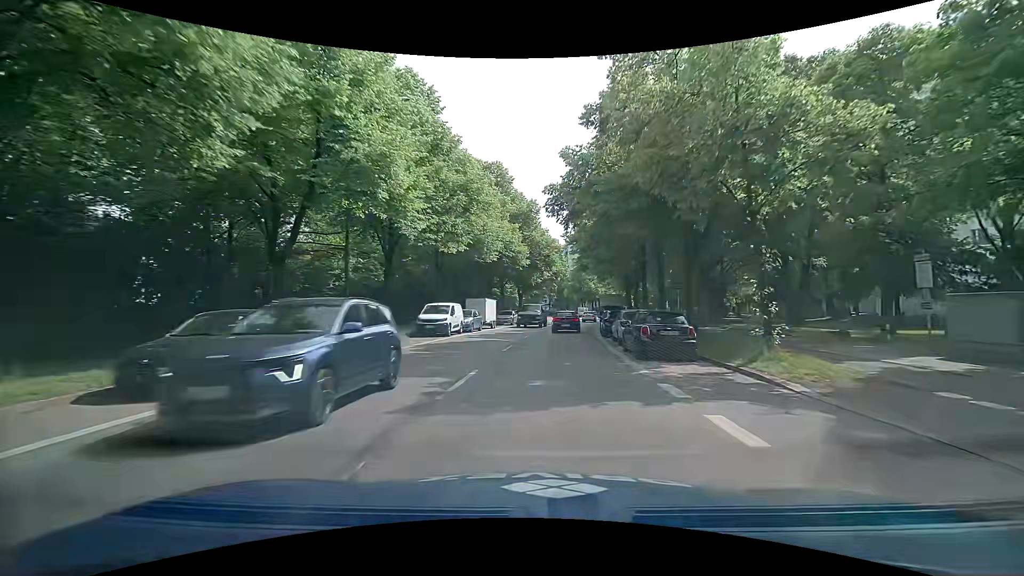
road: secondary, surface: asphalt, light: Day
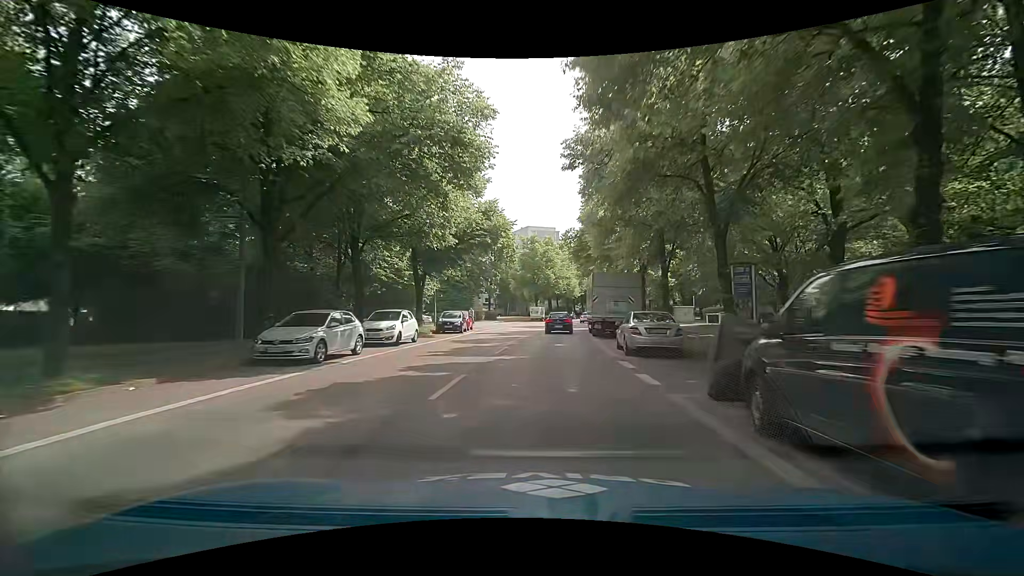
(+1.9, +35.7) m; +5°
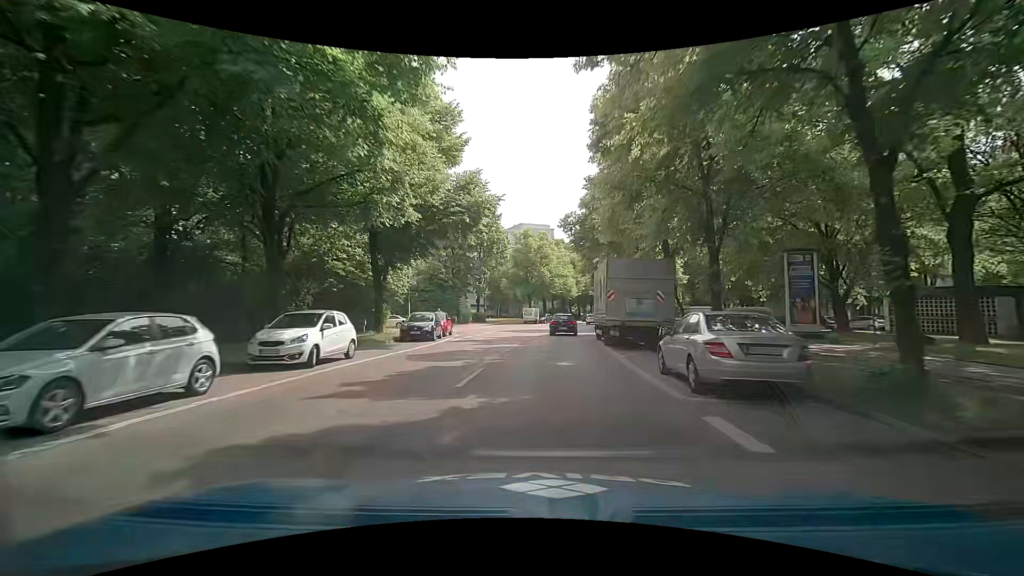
(+0.1, +7.3) m; +1°
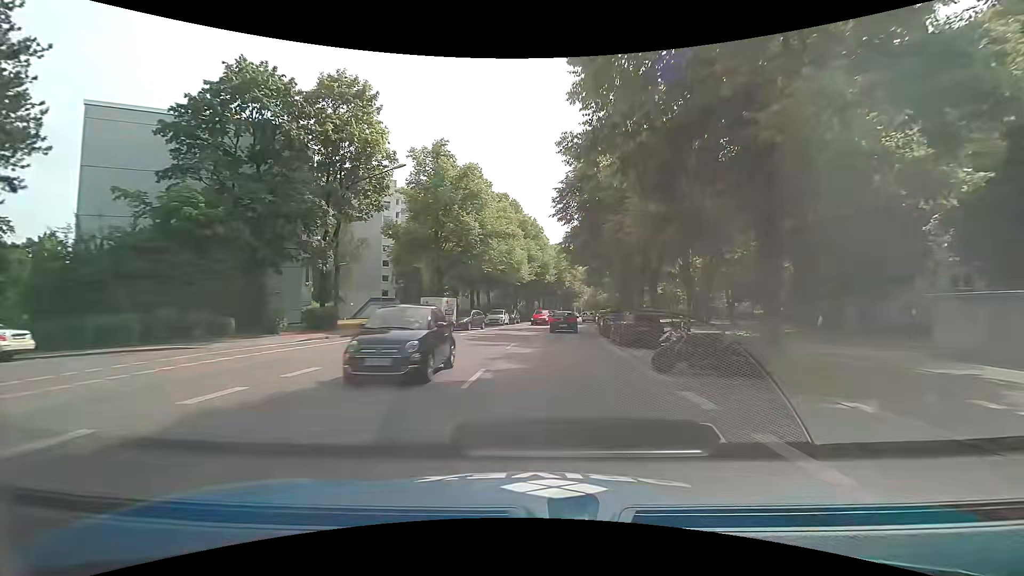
(+1.5, +36.4) m; +6°
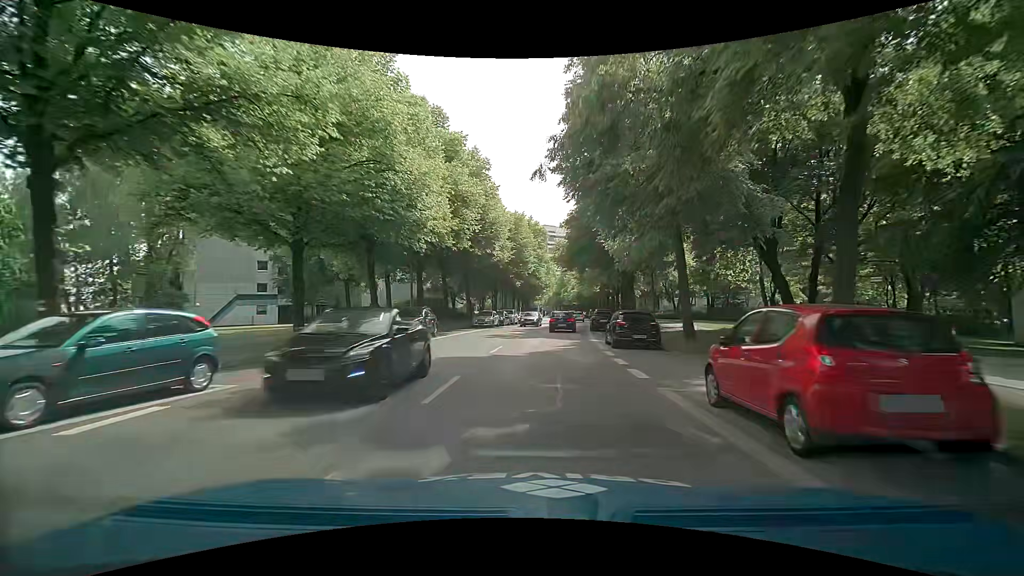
(+1.6, +28.1) m; +5°
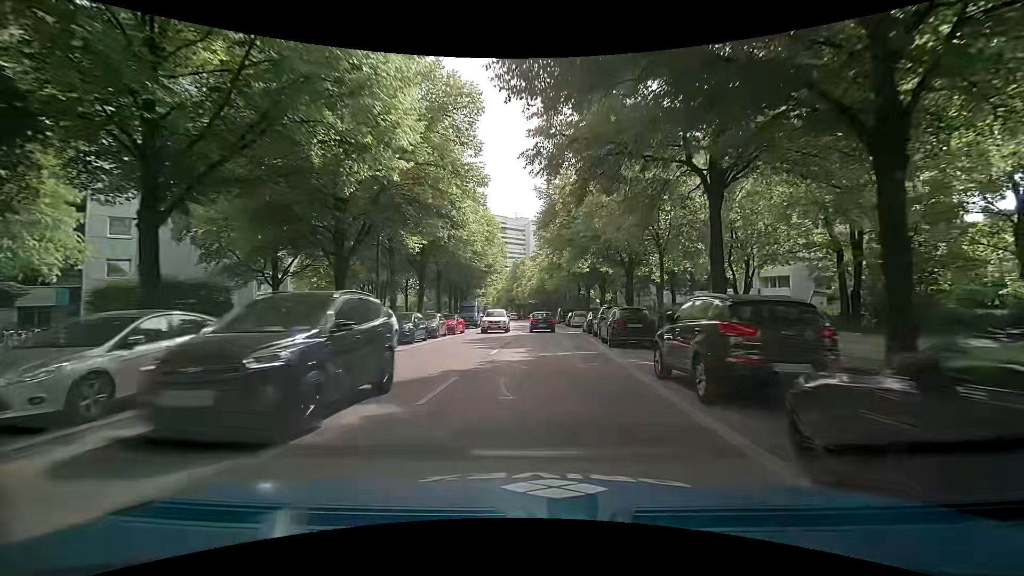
(+2.0, +35.8) m; +6°
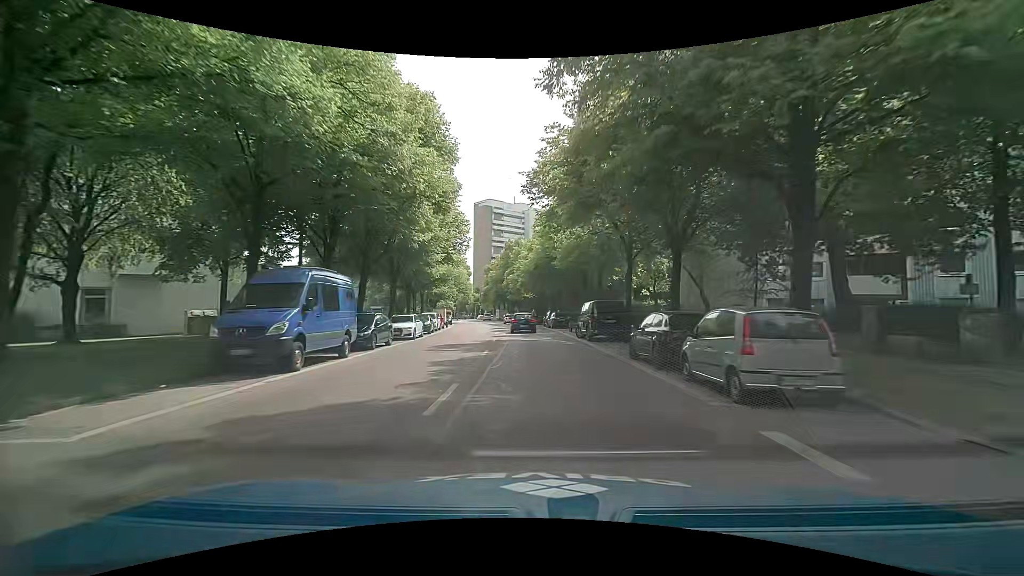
(+0.5, +36.7) m; 0°
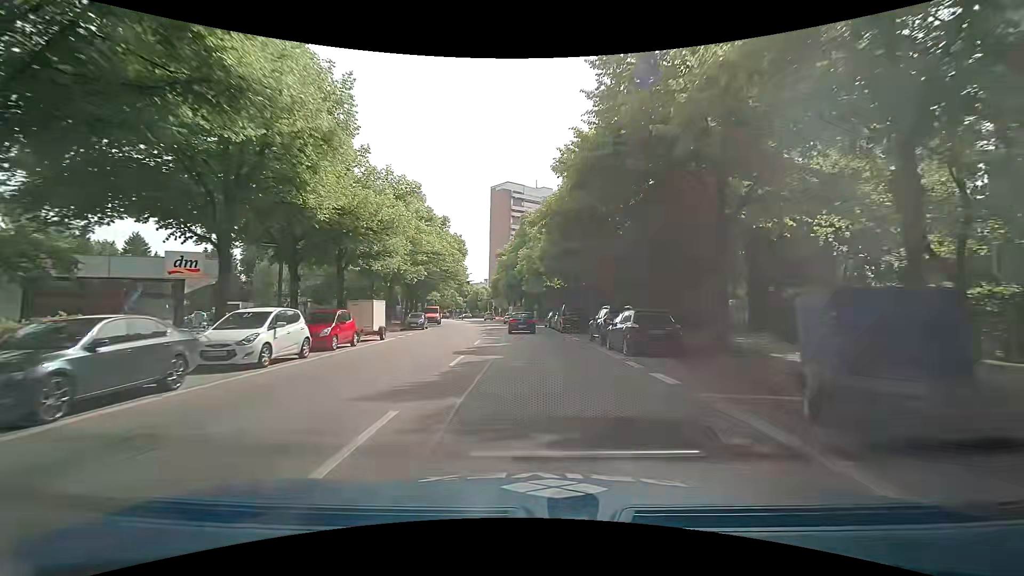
(-0.4, +29.9) m; -3°
(0, +10) (0, +20) (0, +30) (-1, +40) (-1, +50) (-2, +60) (-3, +70) (-4, +80) (-5, +90) (-7, +100) m
